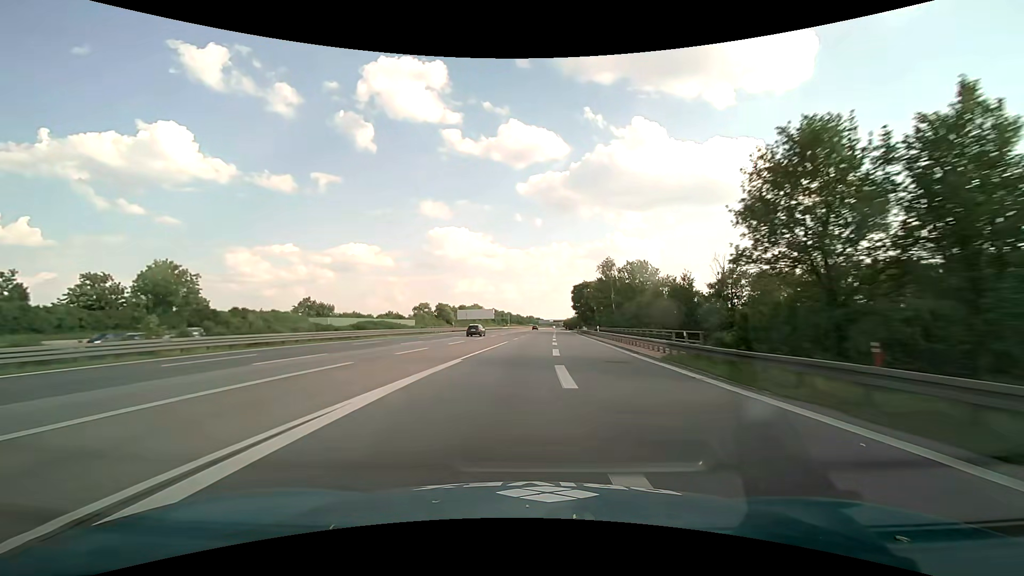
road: motorway_link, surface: asphalt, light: Day
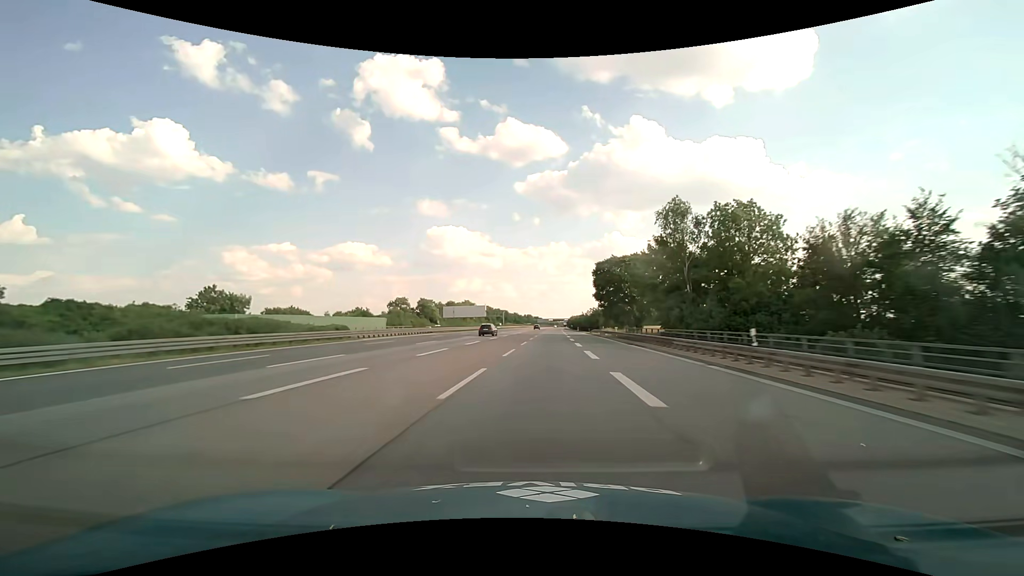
(+0.1, +38.4) m; 0°
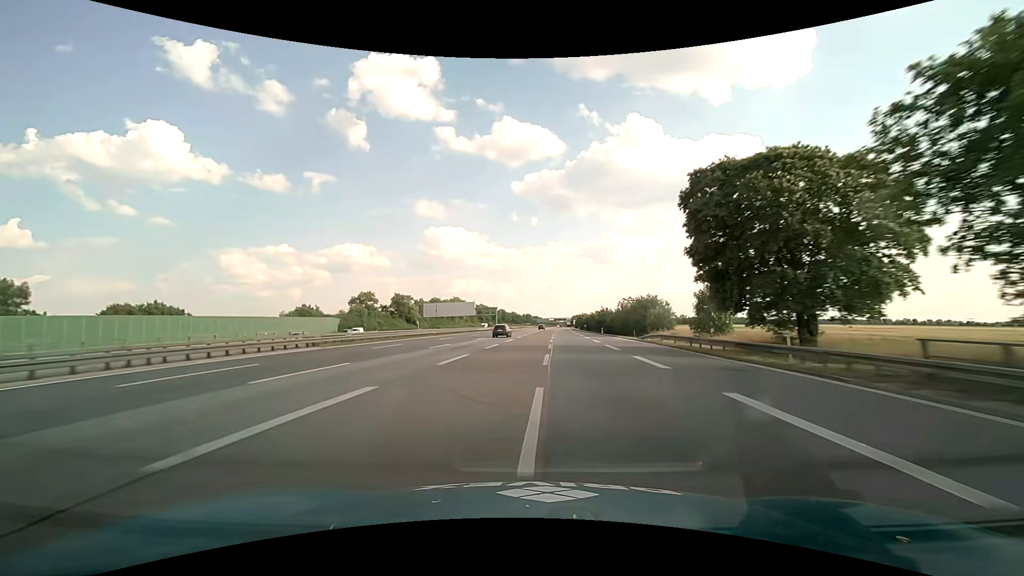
(+0.2, +40.4) m; 0°
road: motorway
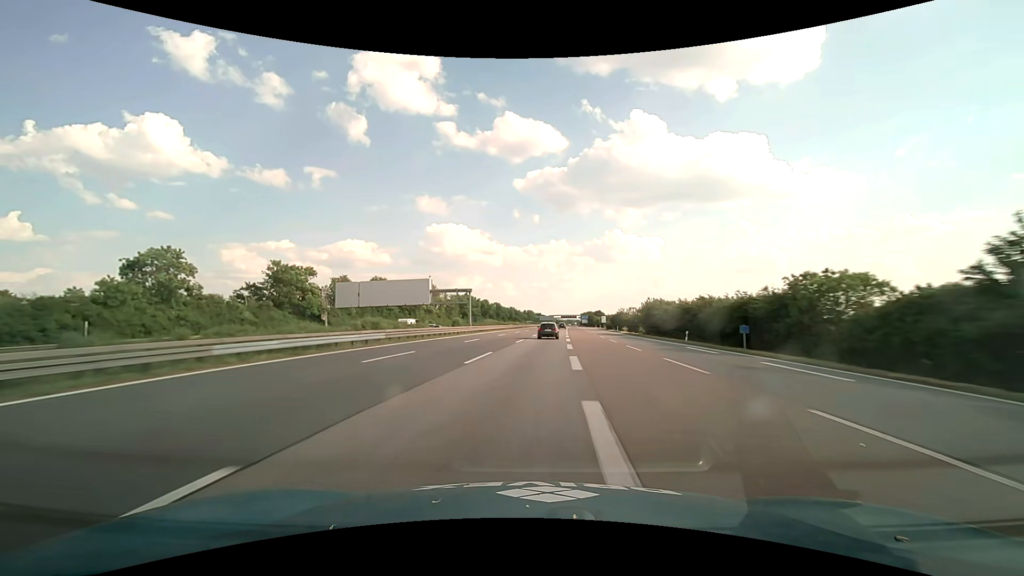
(-0.1, +86.4) m; 0°
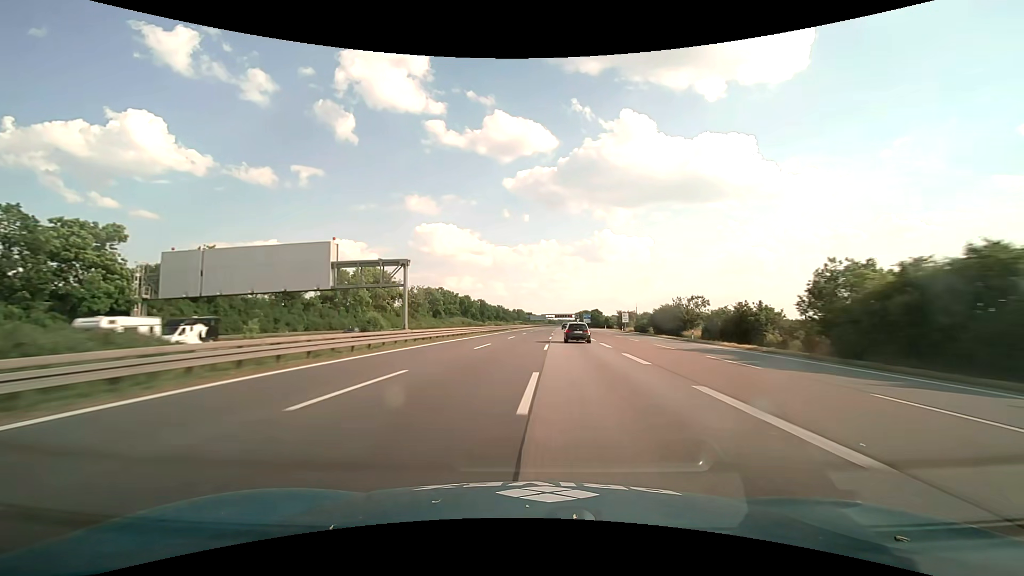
(+0.3, +45.7) m; +1°
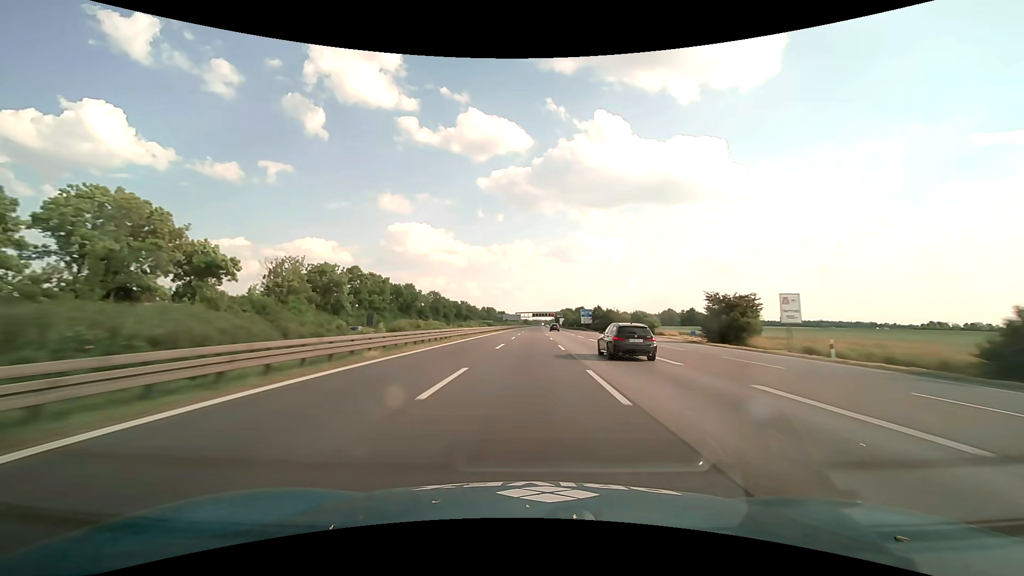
(+1.8, +71.4) m; +3°
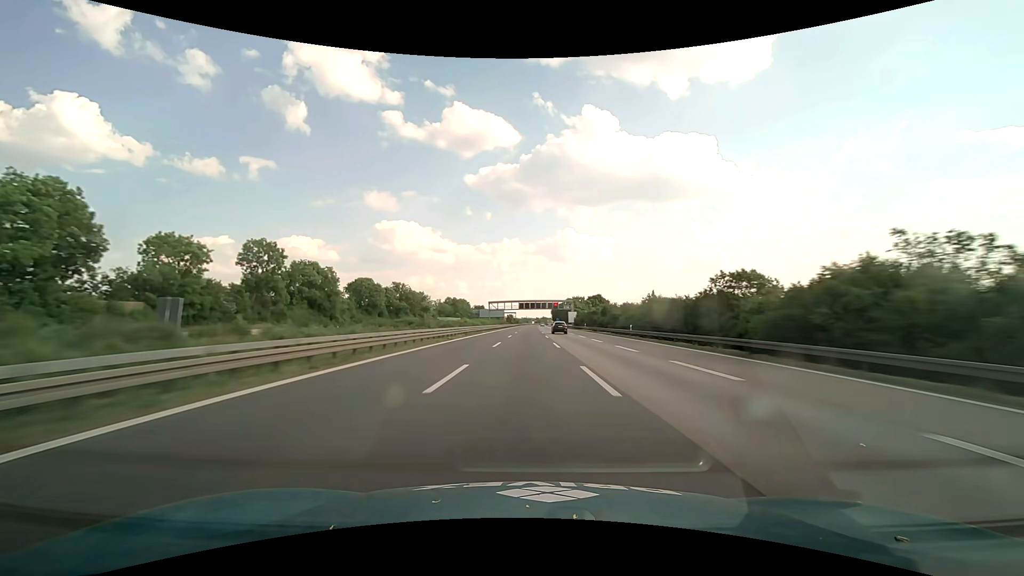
(+2.0, +125.7) m; +1°
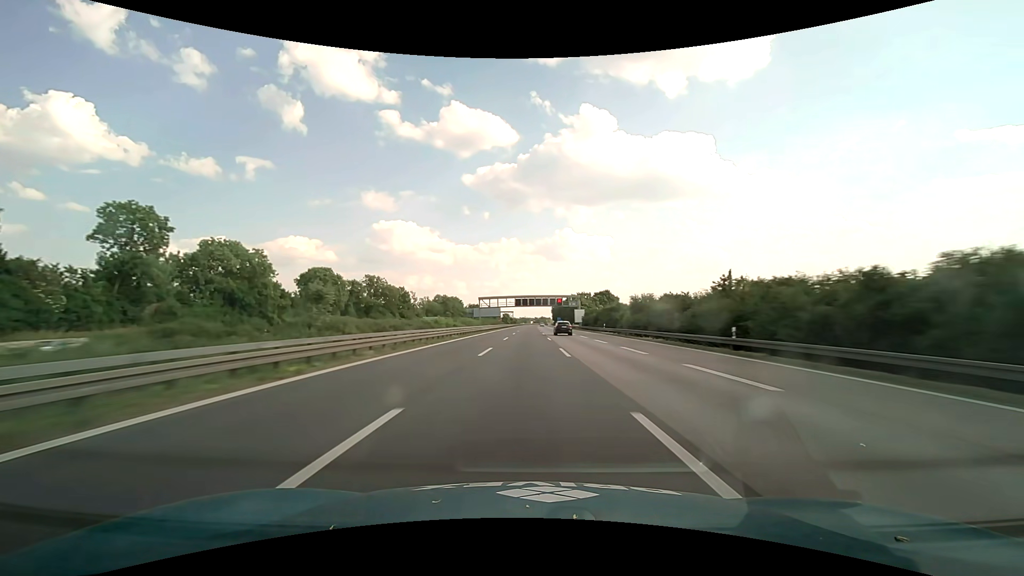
(0.0, +26.0) m; 0°
